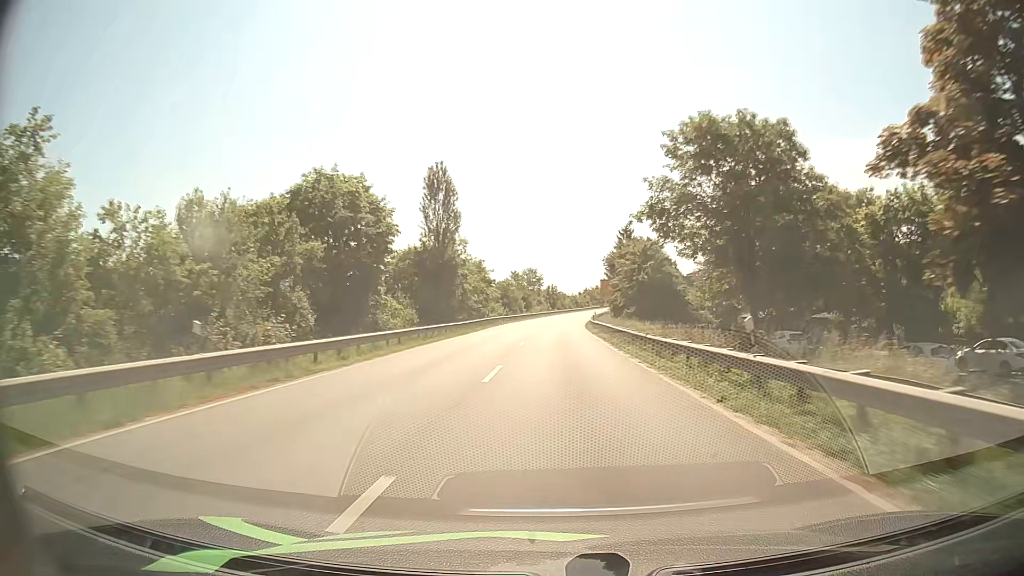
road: primary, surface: asphalt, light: Day
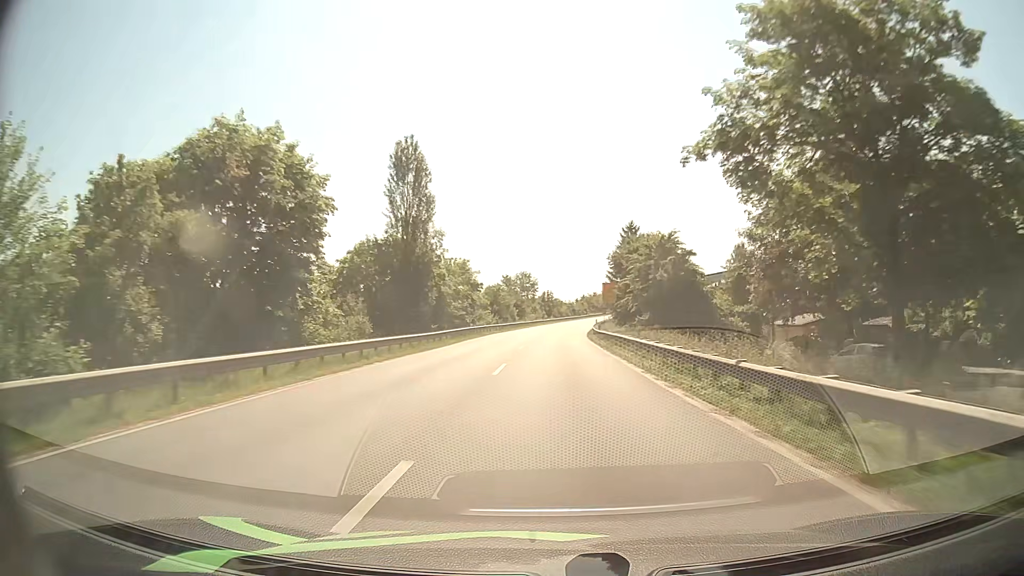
(0.0, +11.2) m; 0°
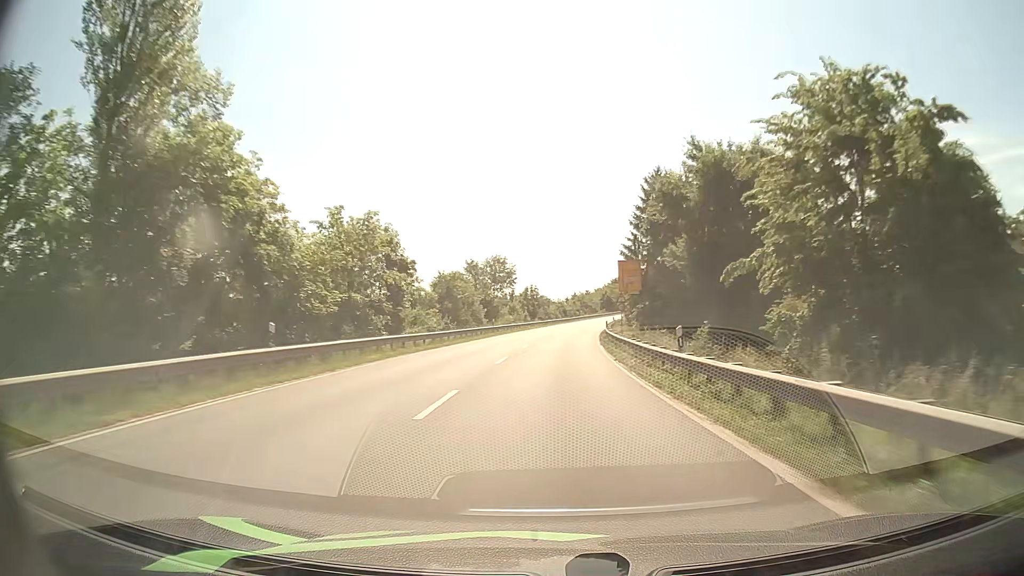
(+0.2, +32.9) m; +1°
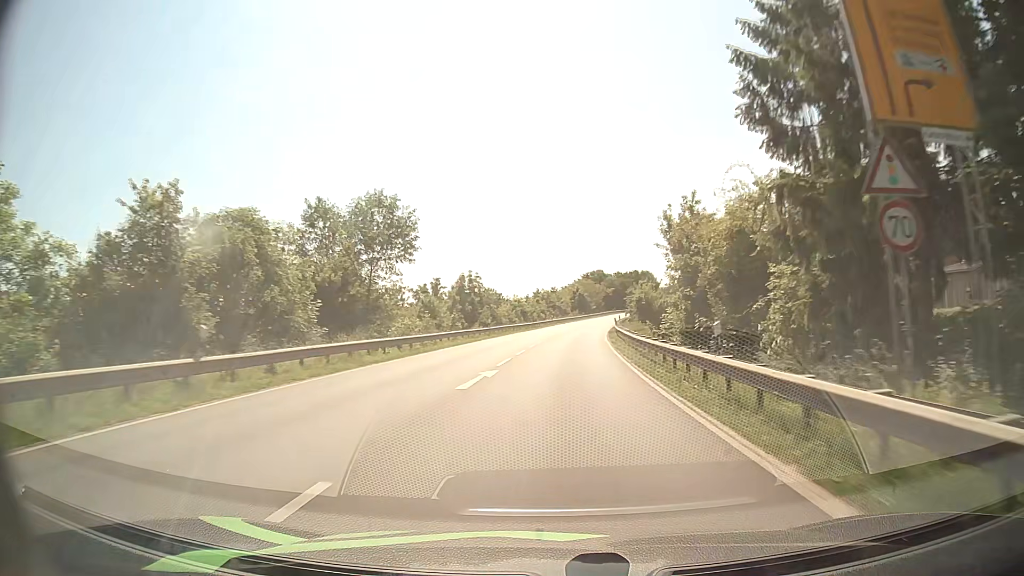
(+1.2, +43.7) m; +3°
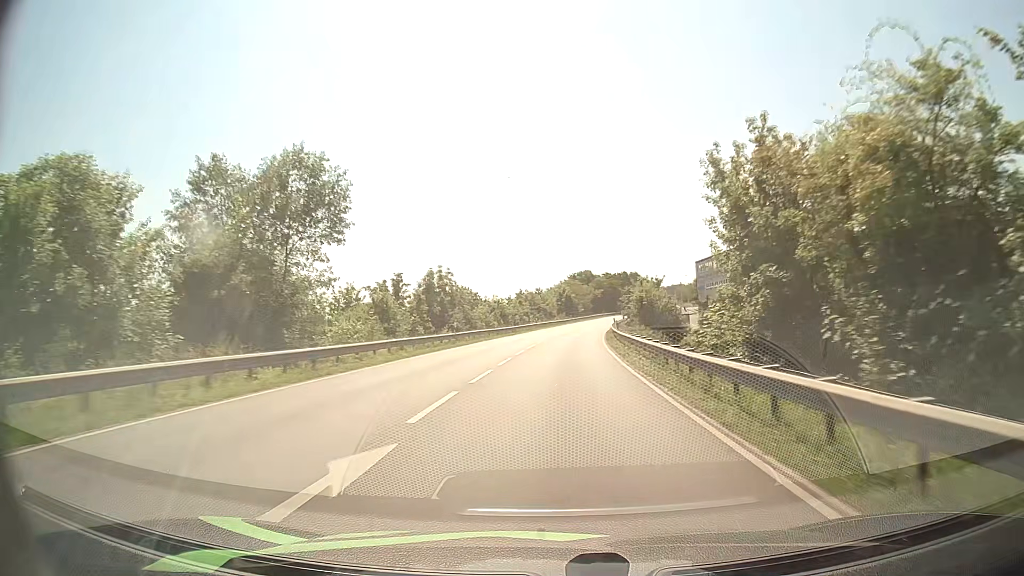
(+0.1, +11.0) m; +1°
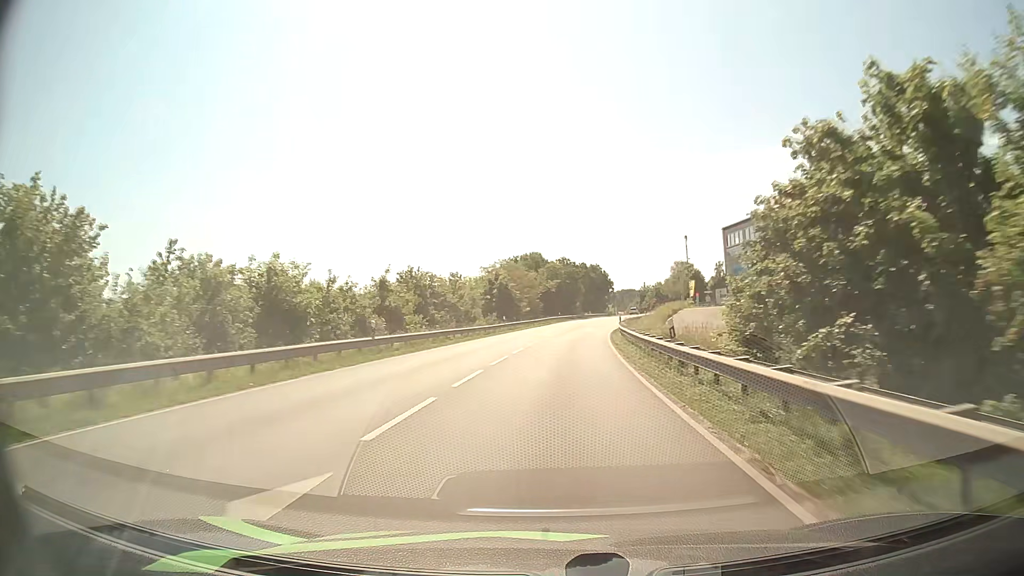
(+2.6, +55.3) m; +5°
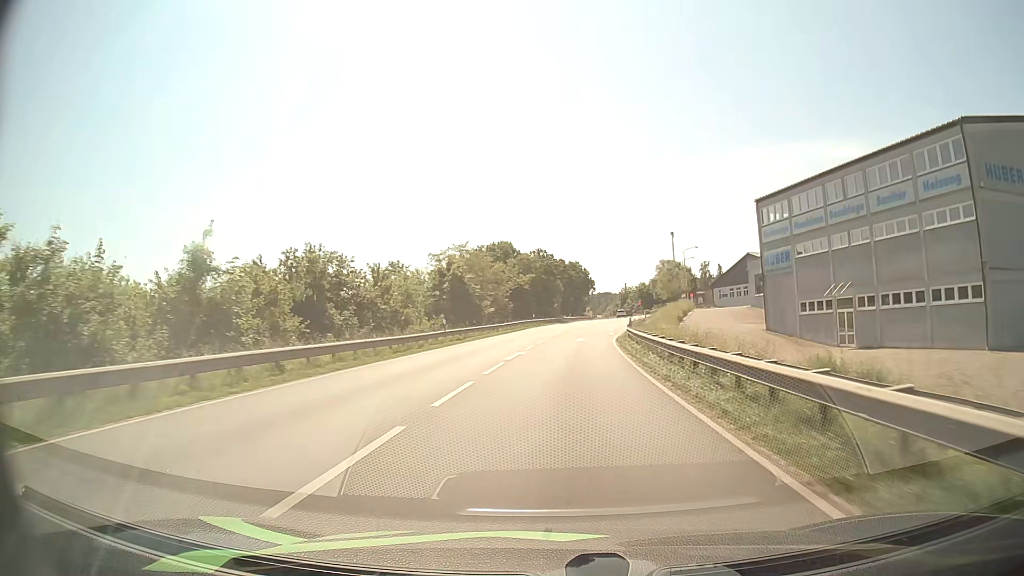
(+0.3, +20.7) m; +2°
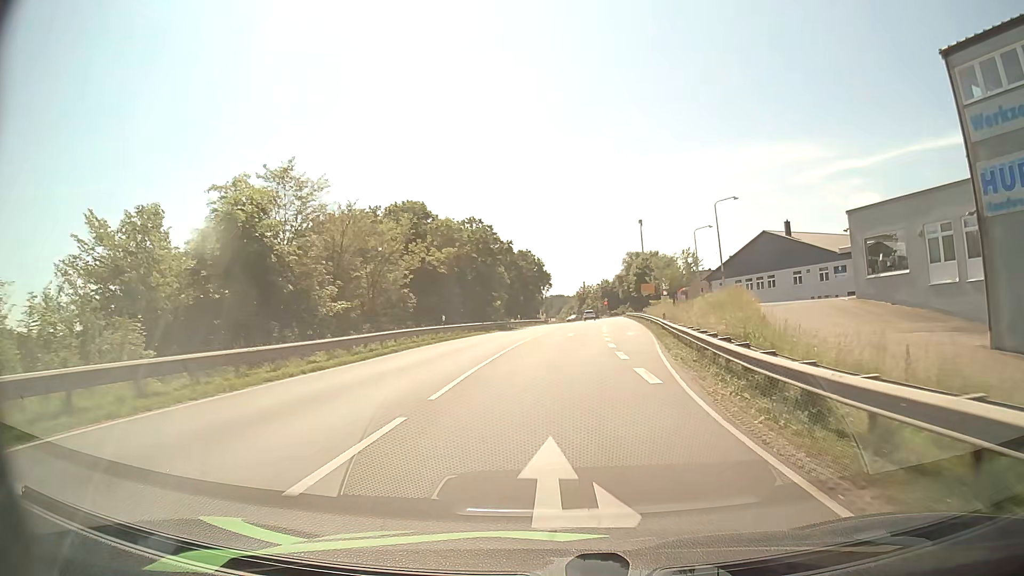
(+1.3, +34.9) m; +4°
(0, +10) (0, +20) (+1, +30) (+2, +40) (+3, +50) (+3, +60) (+4, +70) (+5, +80) (+5, +90) (+6, +100) m
